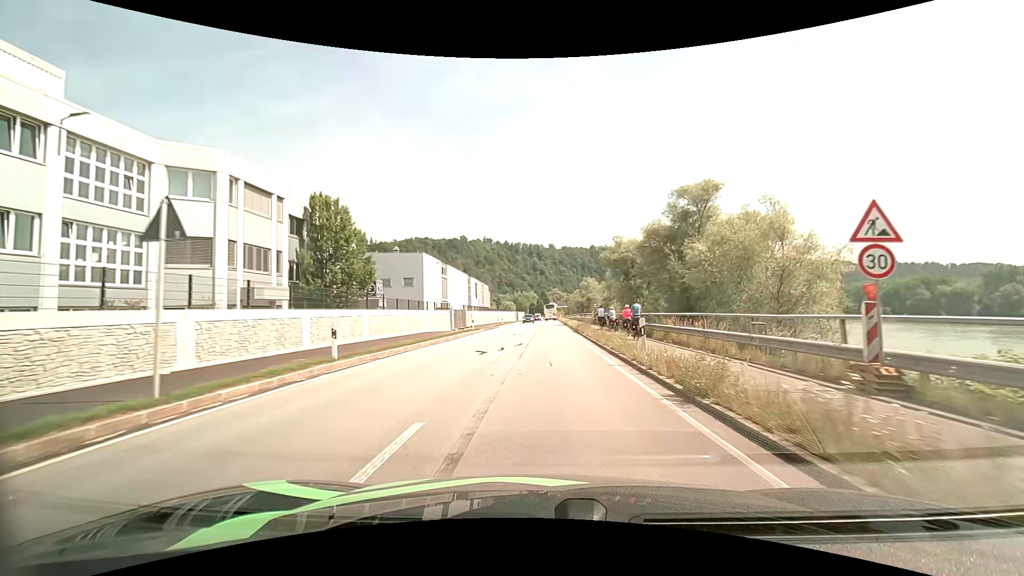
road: primary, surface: asphalt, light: Day
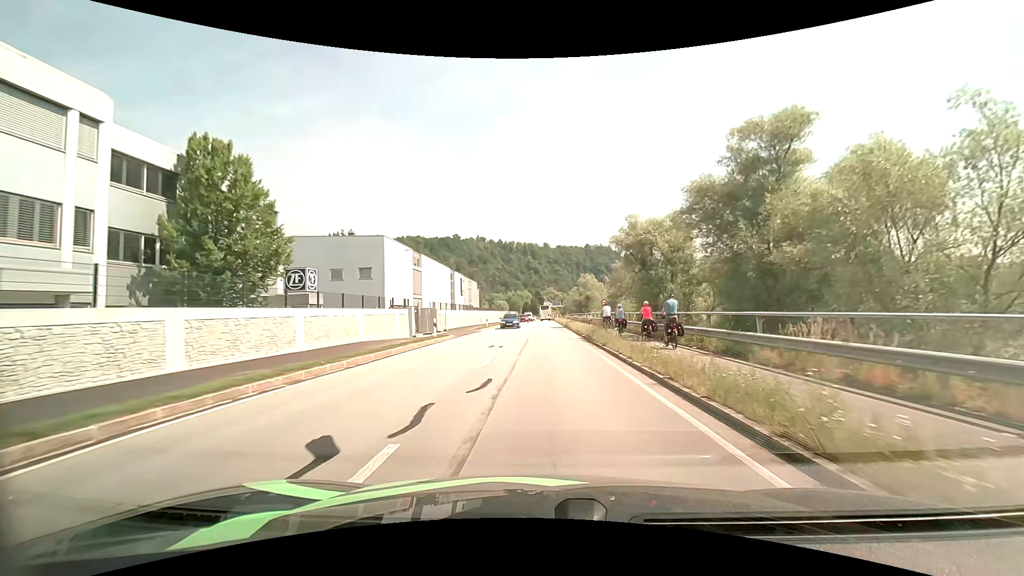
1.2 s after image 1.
(+0.1, +12.7) m; +1°
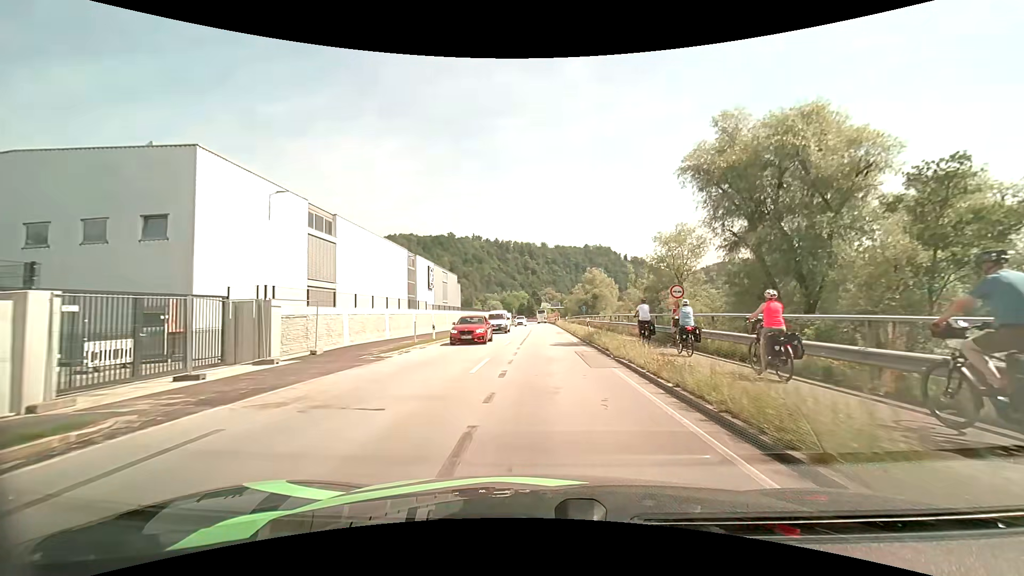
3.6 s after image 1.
(+0.1, +24.9) m; 0°
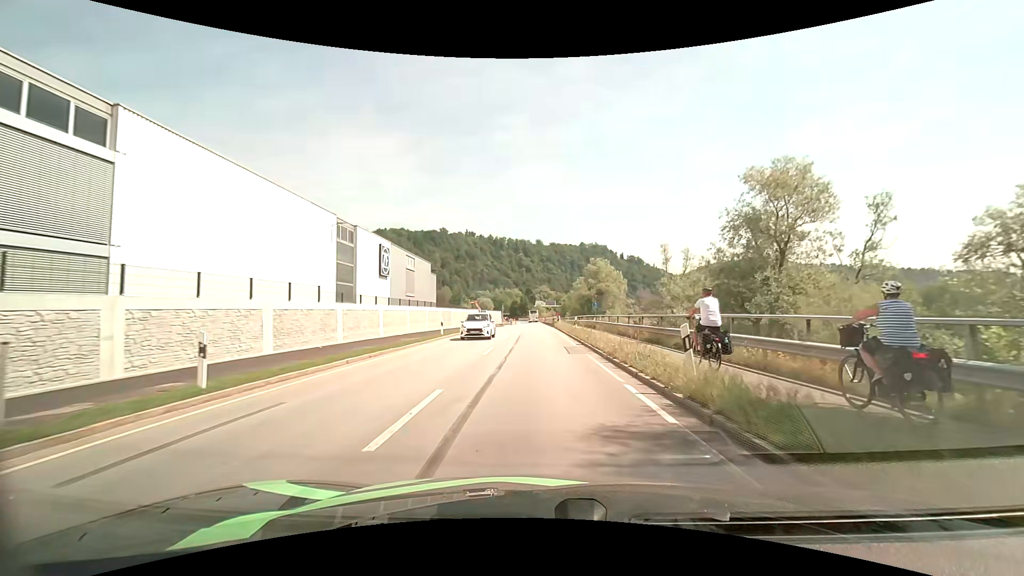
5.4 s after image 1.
(+0.1, +18.6) m; +1°
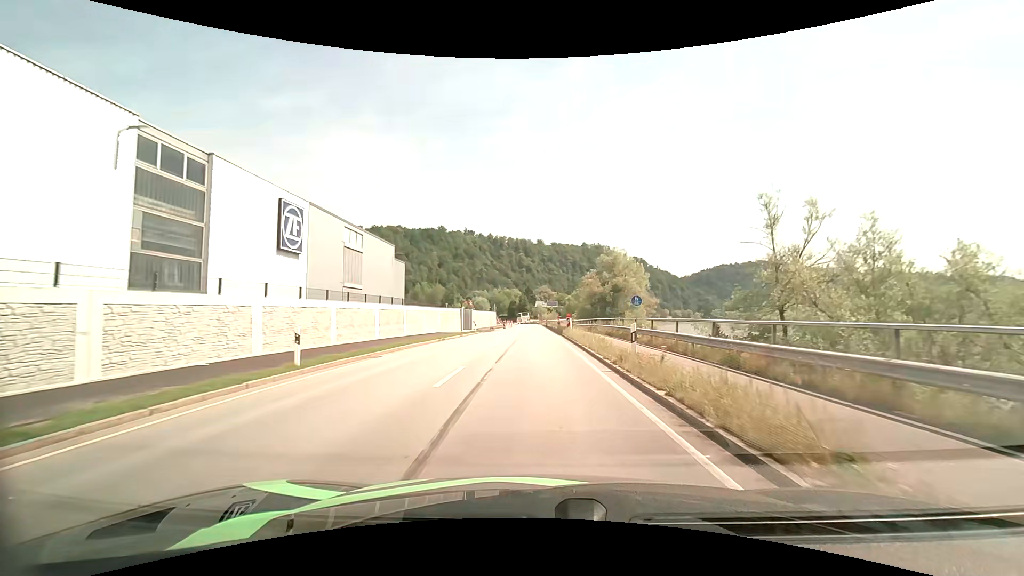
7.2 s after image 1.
(-0.1, +19.2) m; -1°
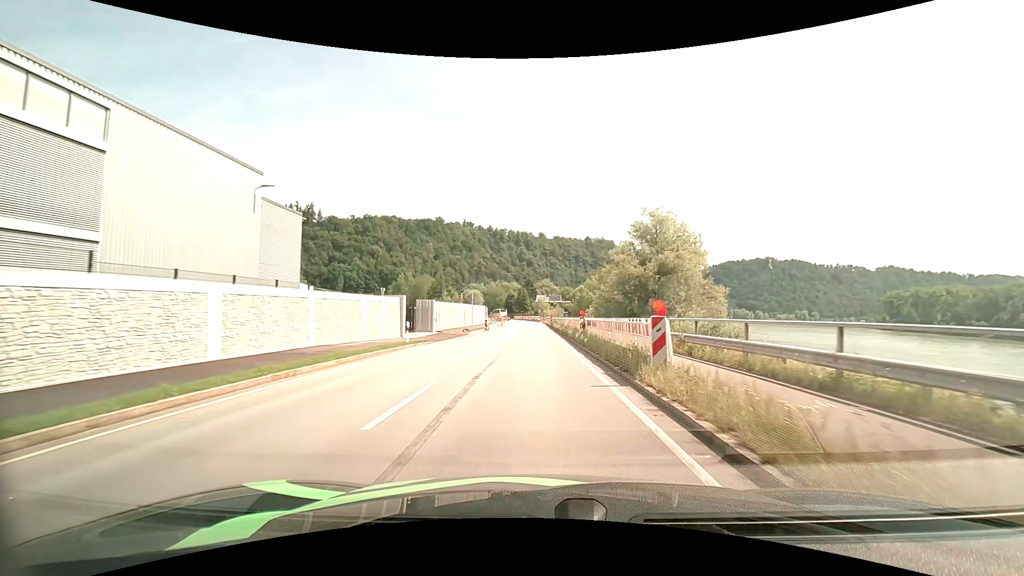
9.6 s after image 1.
(0.0, +27.1) m; 0°
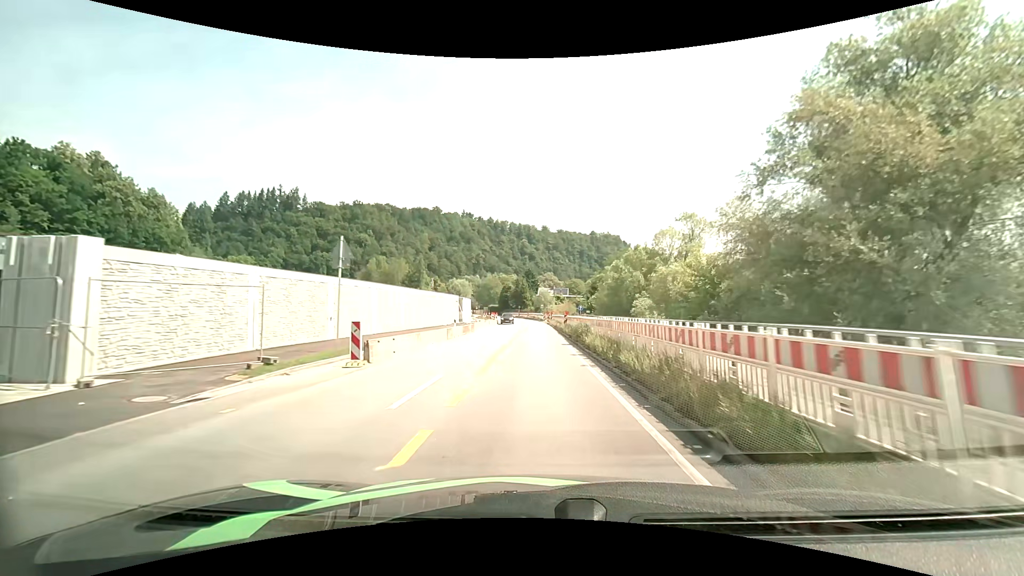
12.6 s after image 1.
(0.0, +34.6) m; 0°
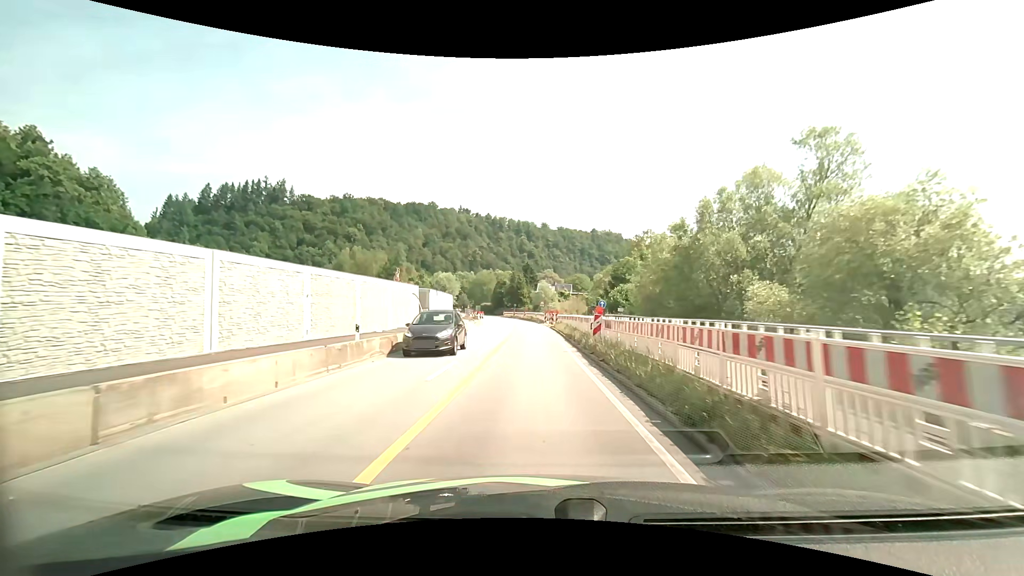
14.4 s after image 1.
(0.0, +20.6) m; 0°
(0, +10) (0, +20) (0, +30) (0, +40) (-1, +50) (-2, +60) (-3, +70) (-4, +80) (-5, +90) (-7, +100) m
